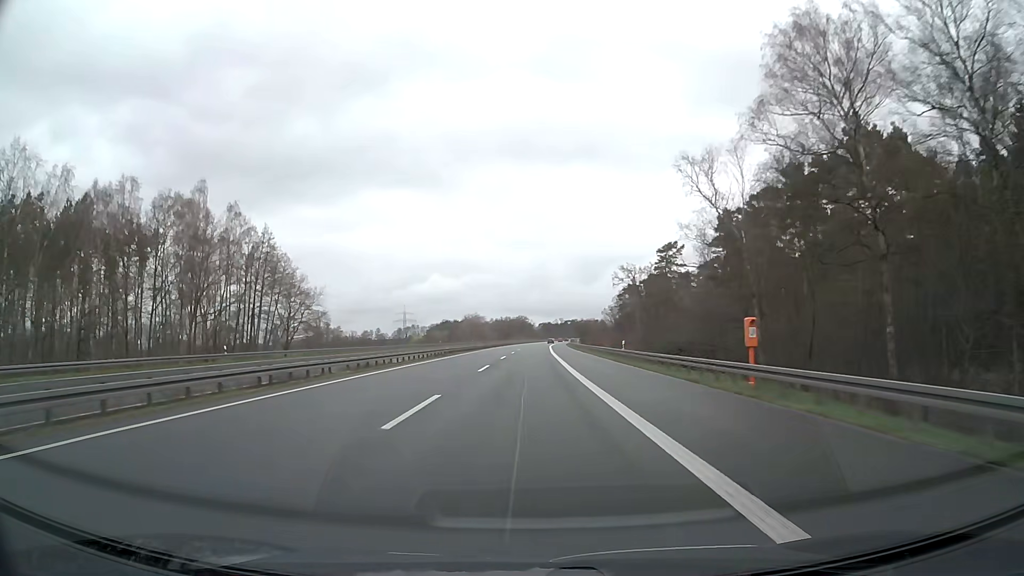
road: motorway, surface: asphalt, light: Day
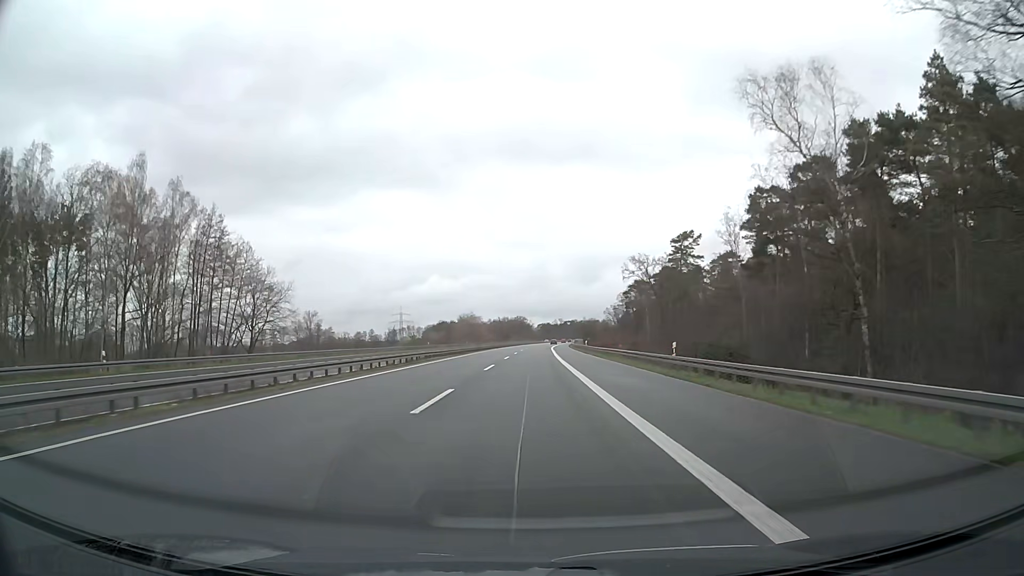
(0.0, +15.8) m; 0°
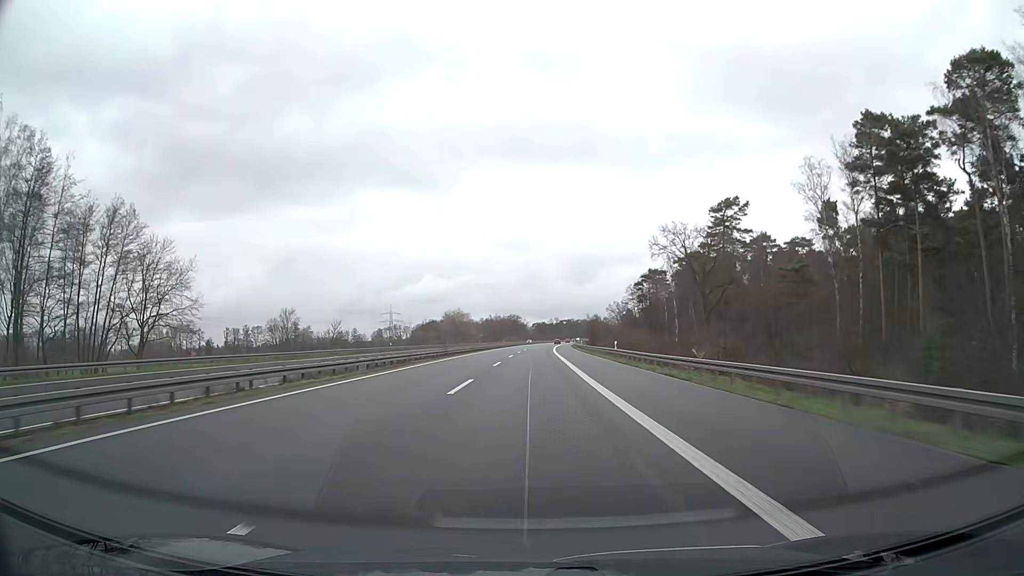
(0.0, +31.6) m; 0°
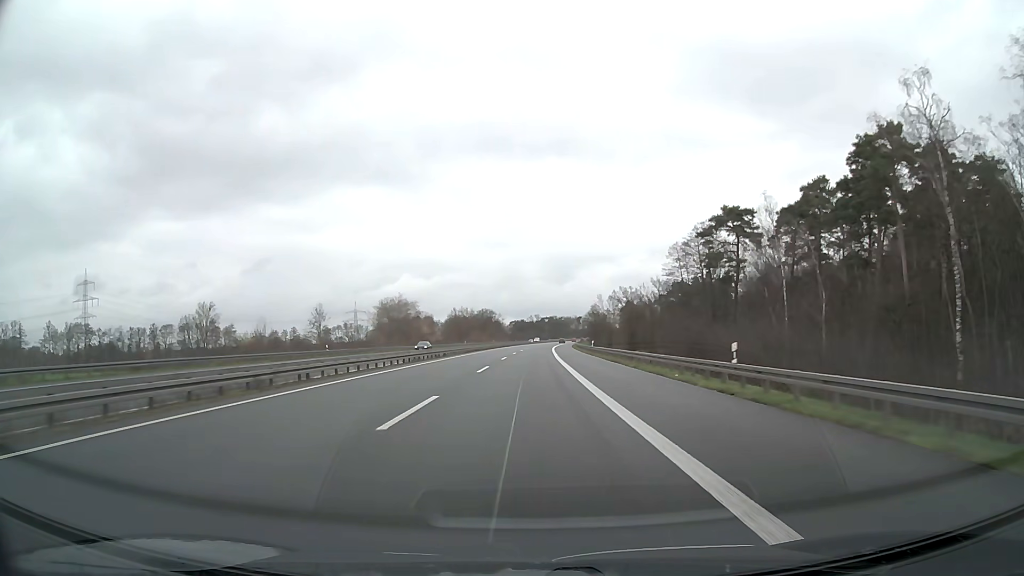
(+1.3, +79.0) m; +2°
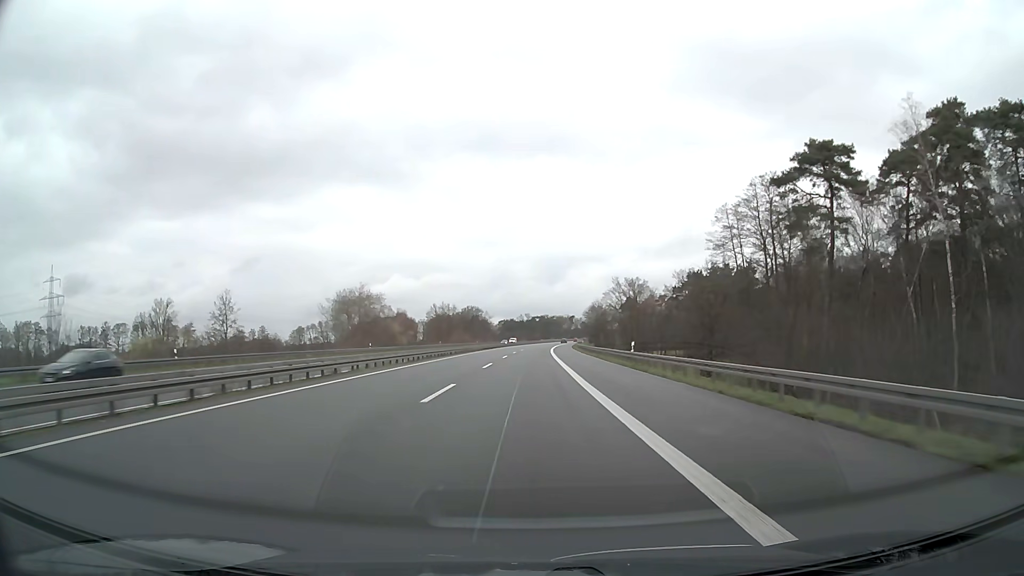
(+0.2, +31.6) m; +1°
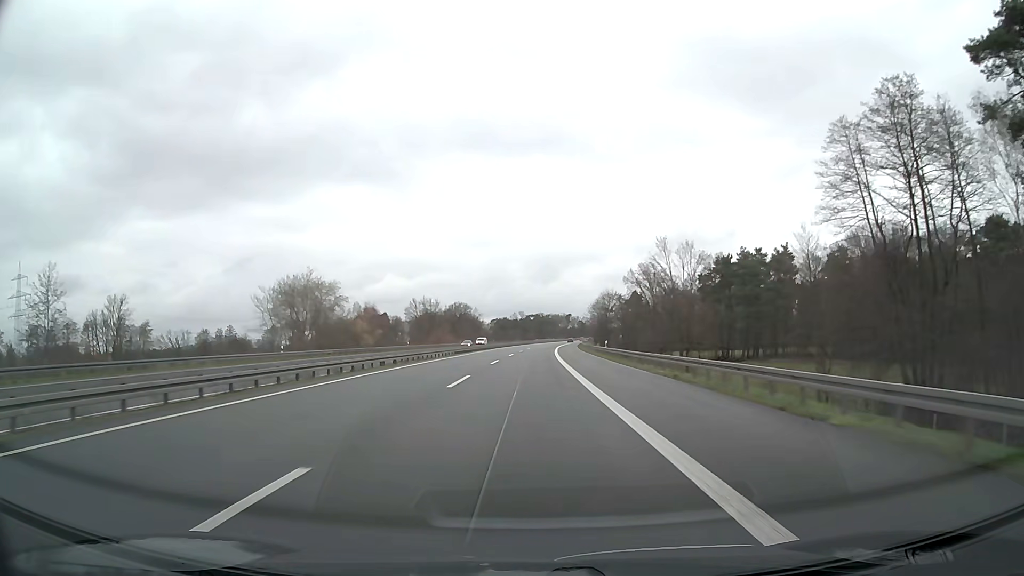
(+0.2, +31.6) m; 0°
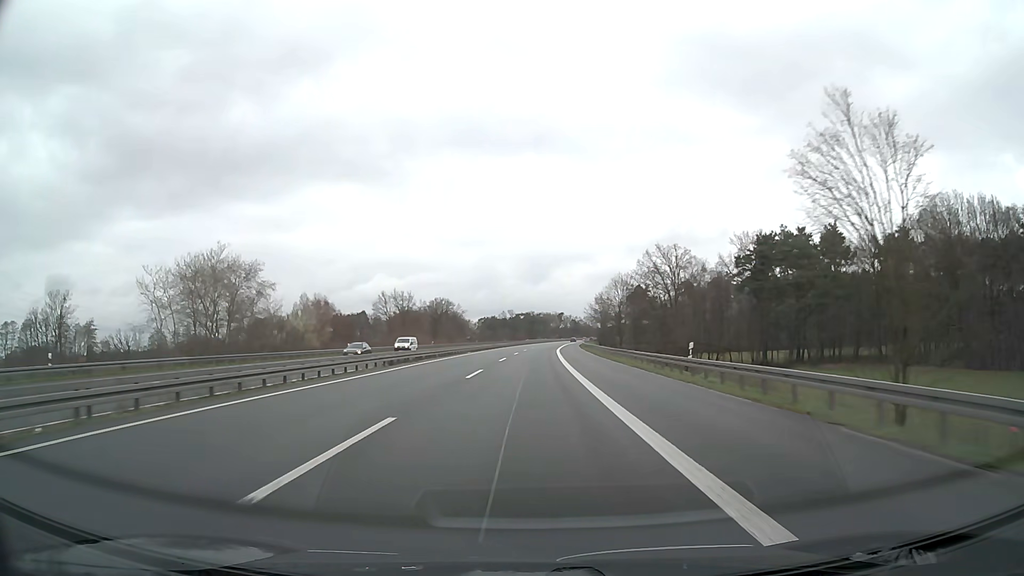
(+0.2, +31.6) m; +1°
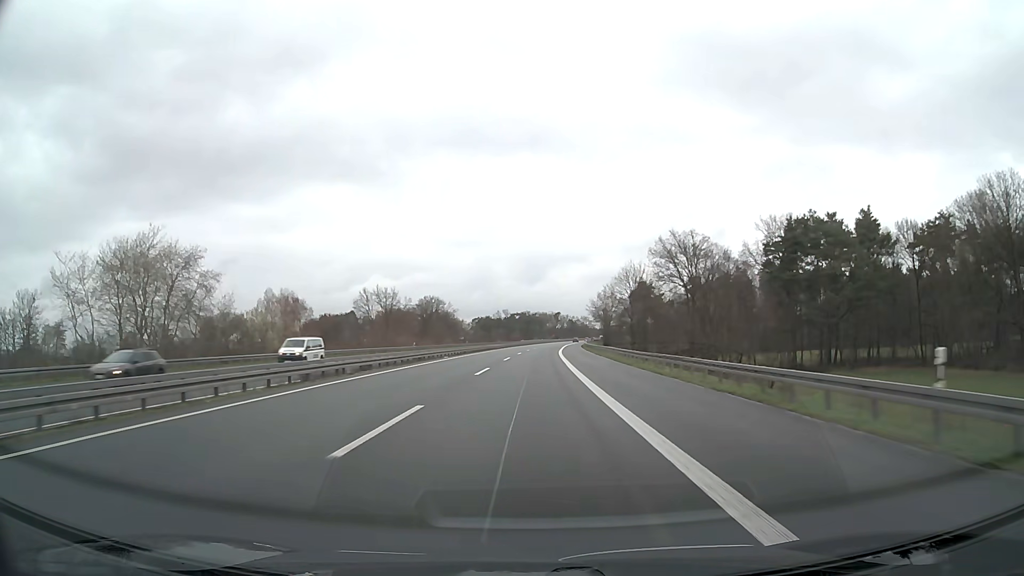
(+0.1, +15.8) m; 0°
(0, +10) (0, +20) (0, +30) (0, +40) (+1, +50) (+1, +60) (+1, +70) (+2, +80) (+2, +90) (+3, +100) m
